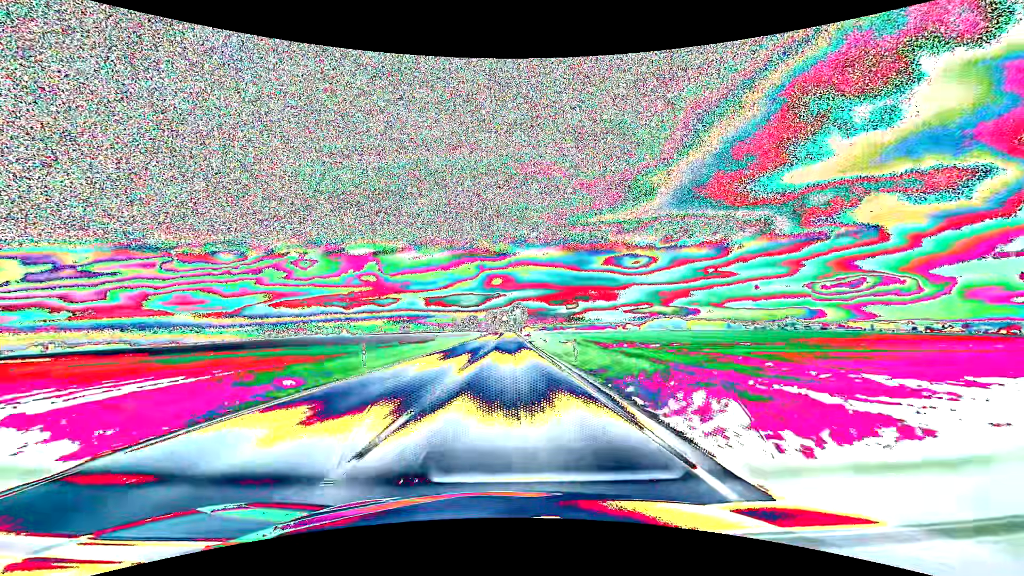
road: primary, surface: asphalt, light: Day
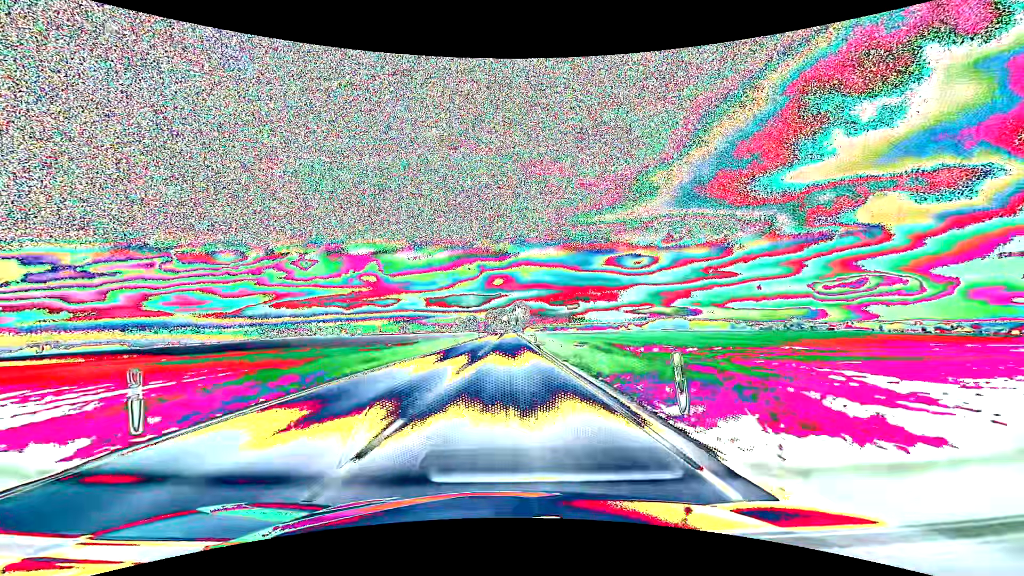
(0.0, +13.1) m; 0°
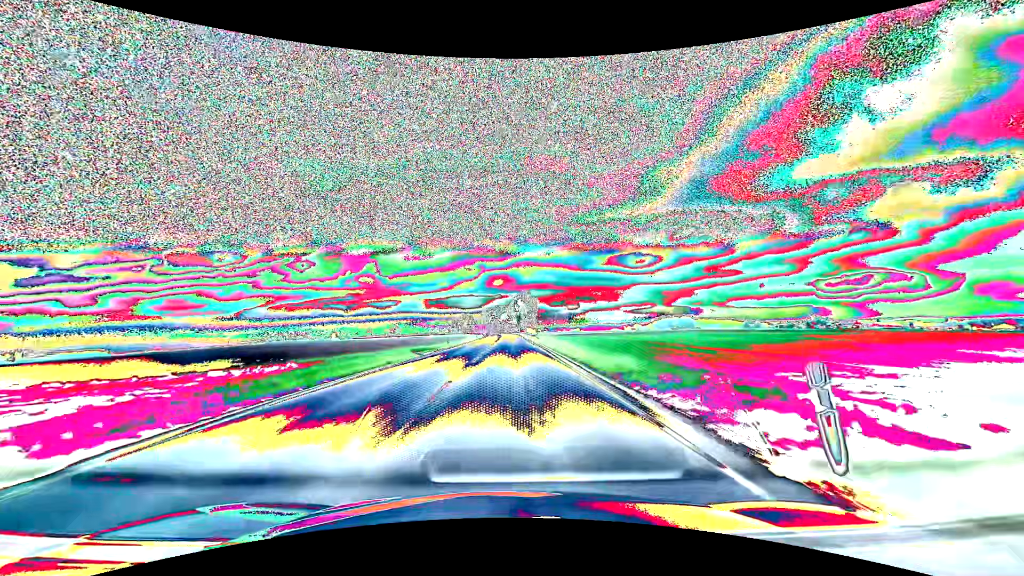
(-0.1, +54.9) m; 0°
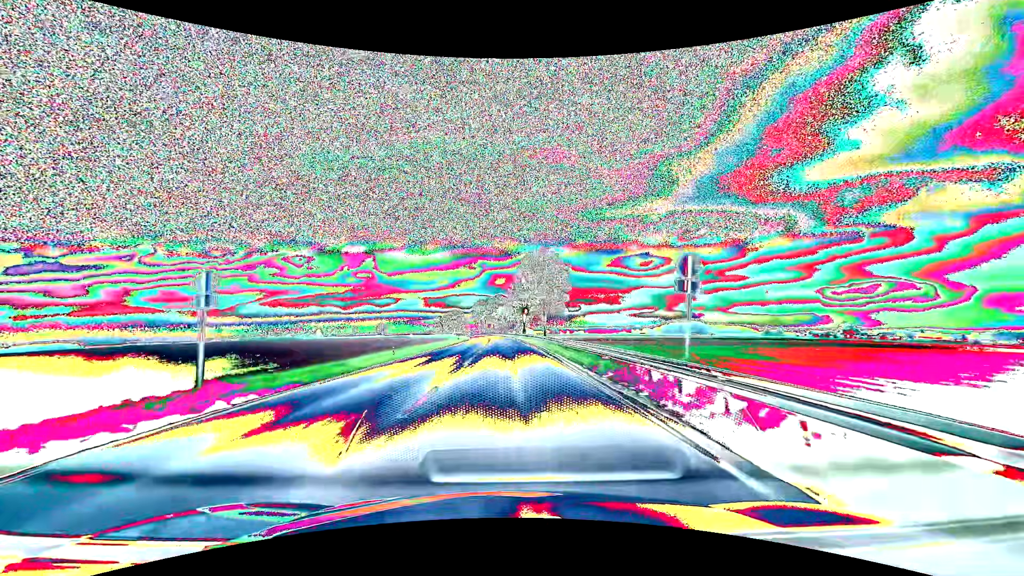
(0.0, +73.9) m; 0°
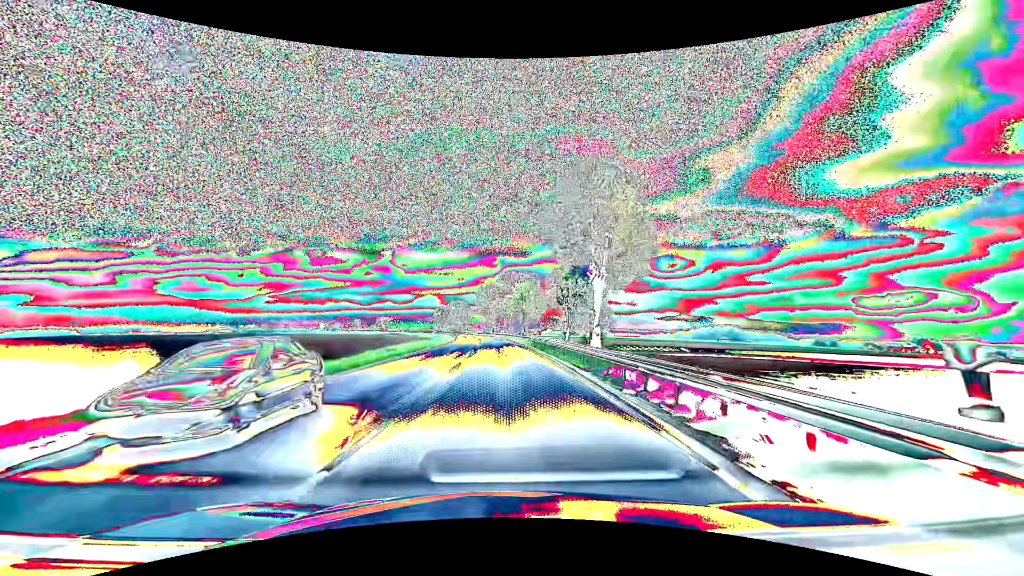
(-1.0, +76.9) m; -2°
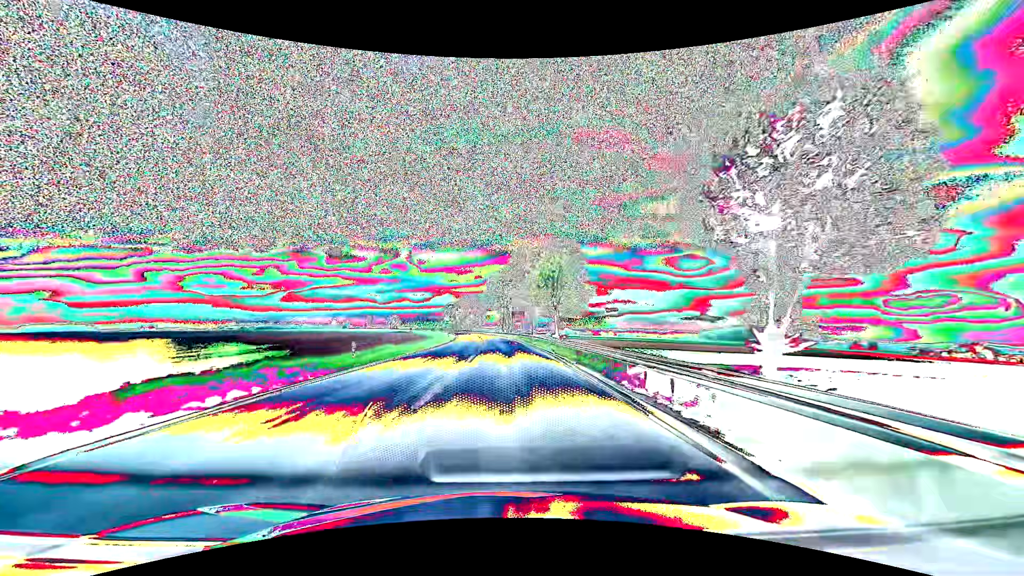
(-0.4, +31.2) m; -2°
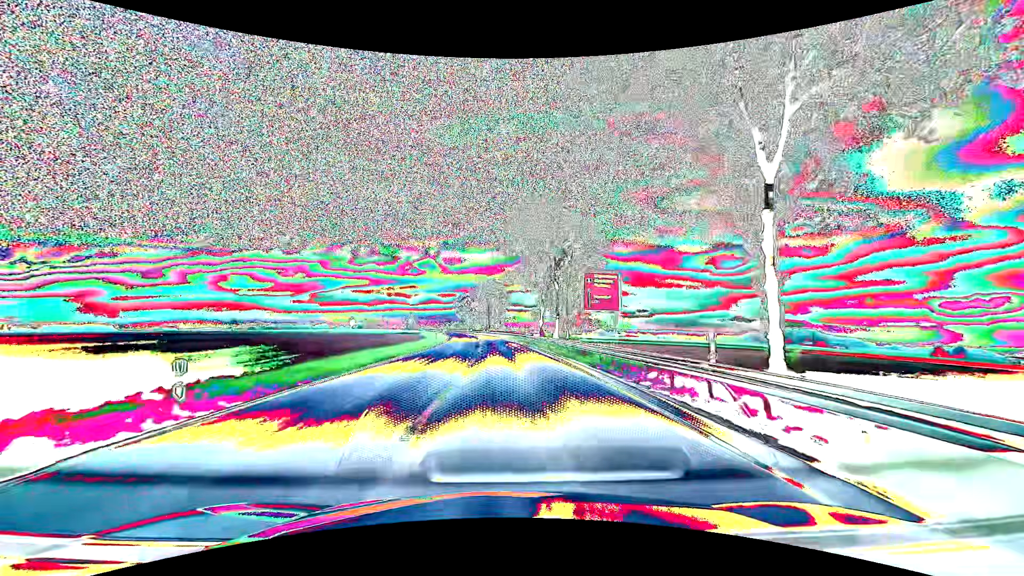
(-2.0, +62.7) m; -3°
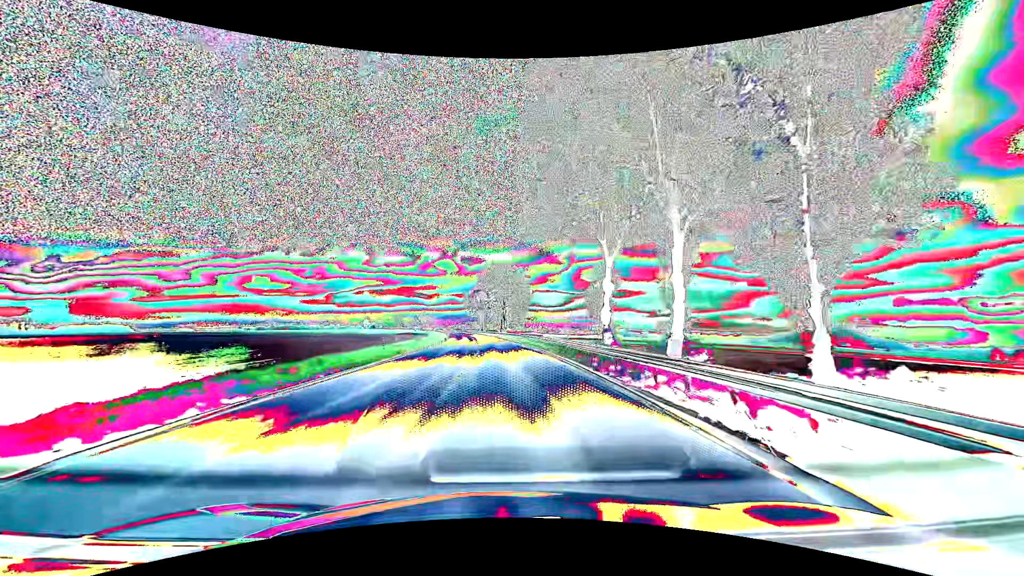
(-0.8, +31.5) m; -2°
(0, +10) (0, +20) (0, +30) (-1, +40) (-1, +50) (-2, +60) (-3, +70) (-4, +80) (-5, +90) (-6, +100) m
